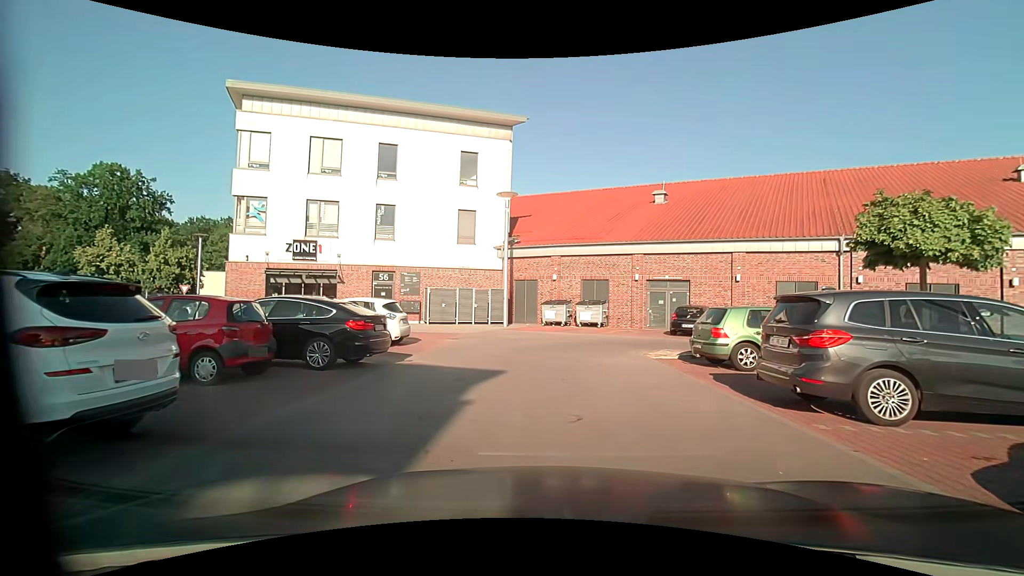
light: Day
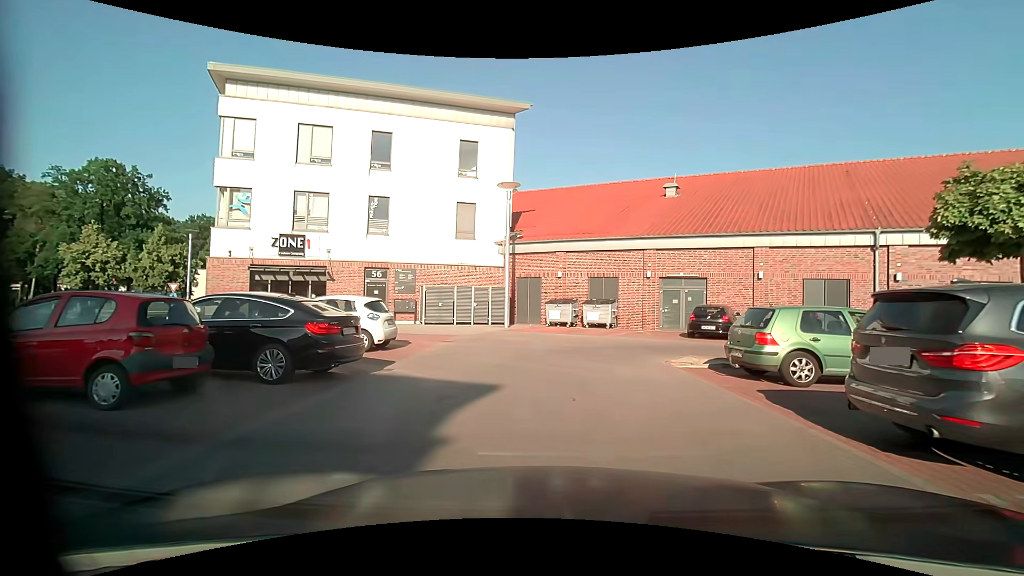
(0.0, +2.1) m; 0°
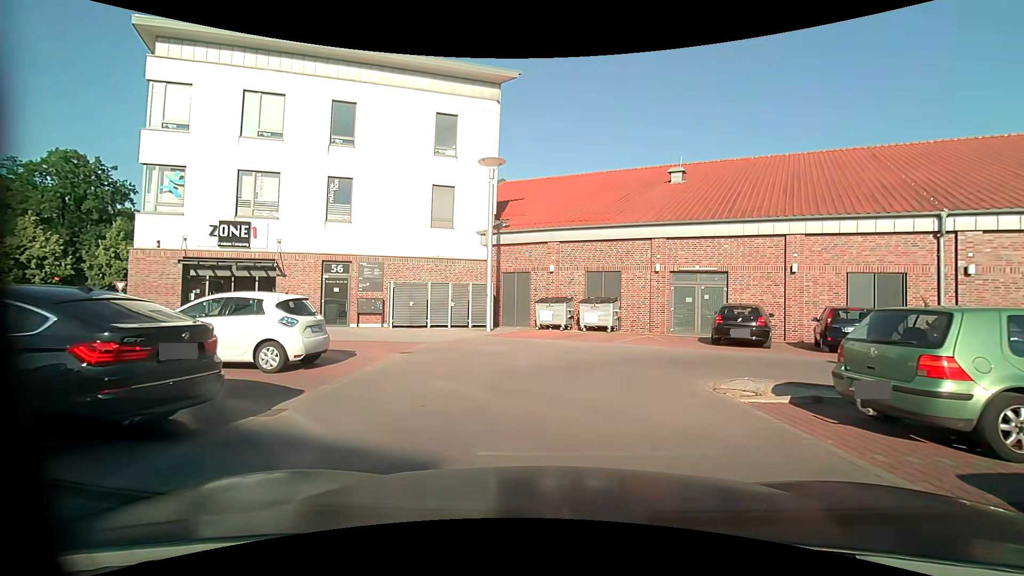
(0.0, +4.2) m; -1°
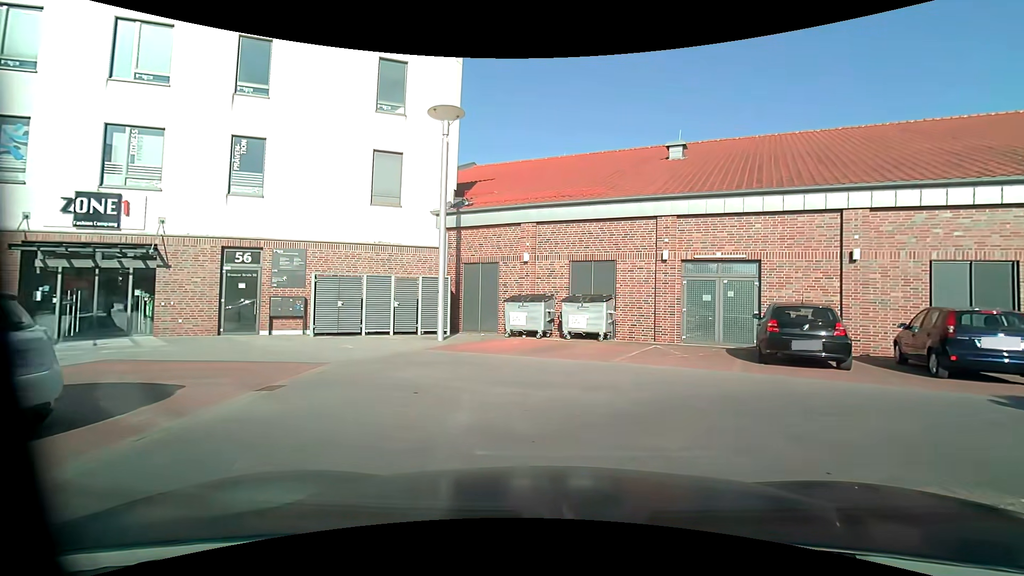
(+0.3, +5.6) m; +4°
